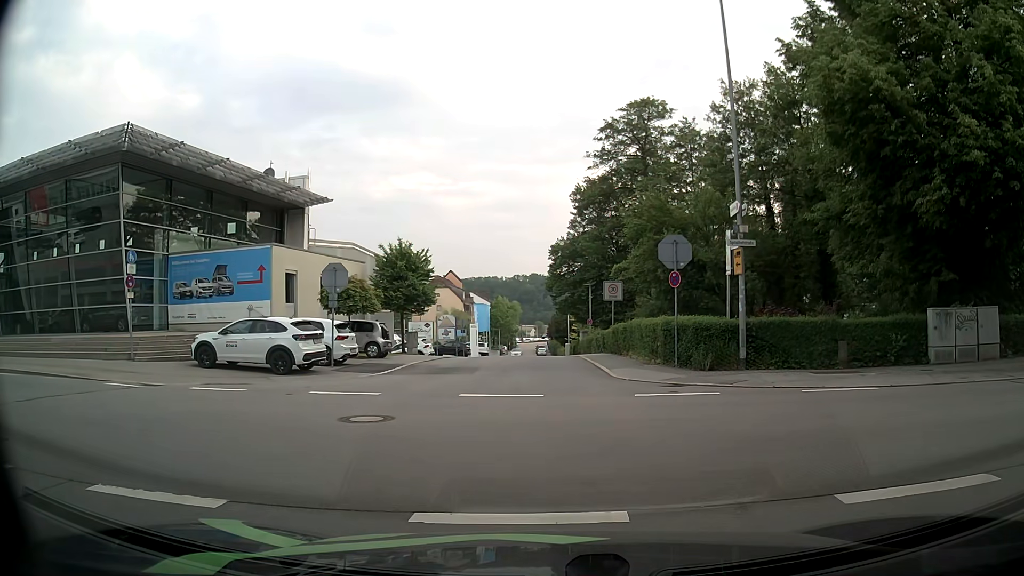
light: Day
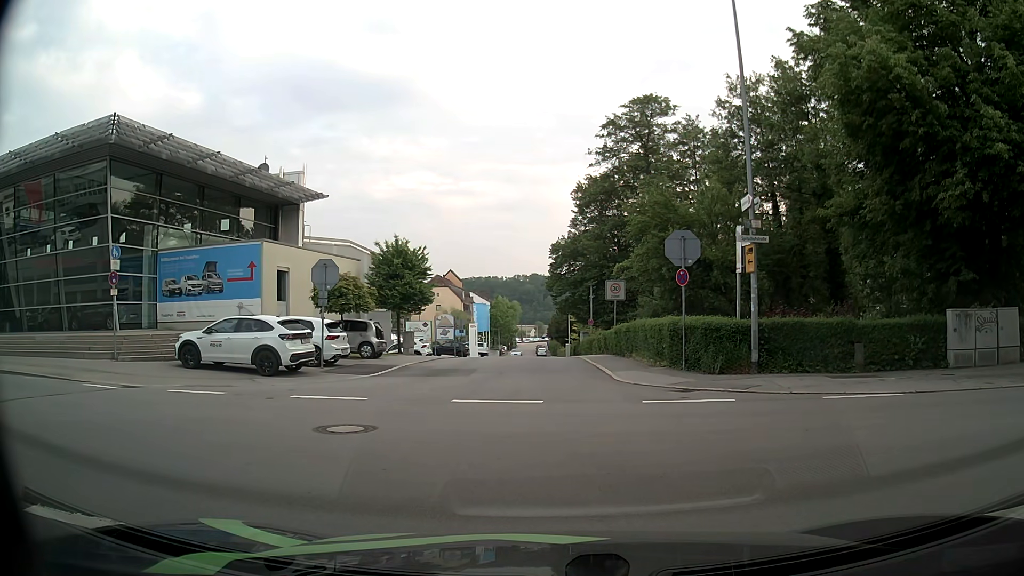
(0.0, +0.9) m; 0°
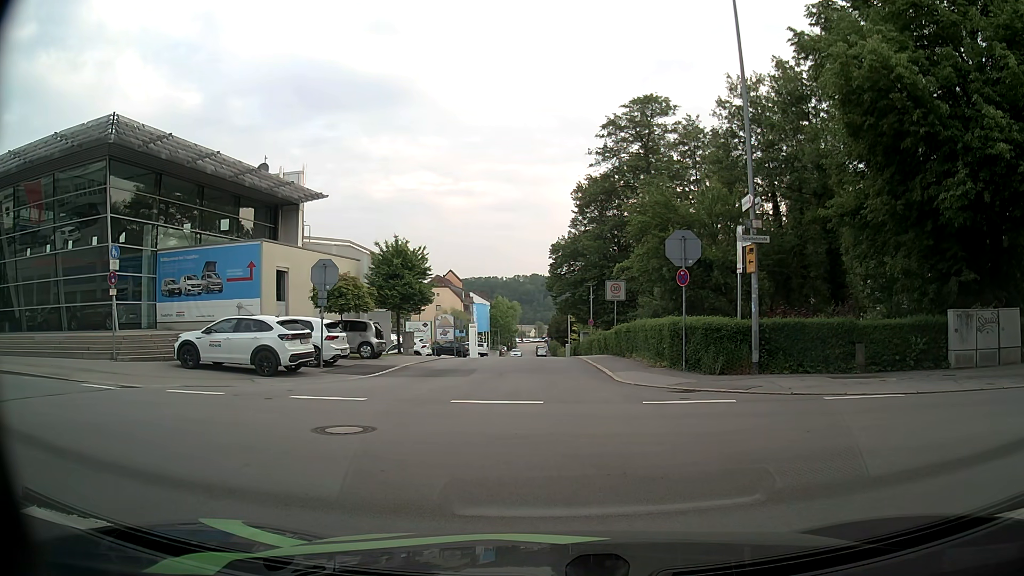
(0.0, +0.1) m; 0°
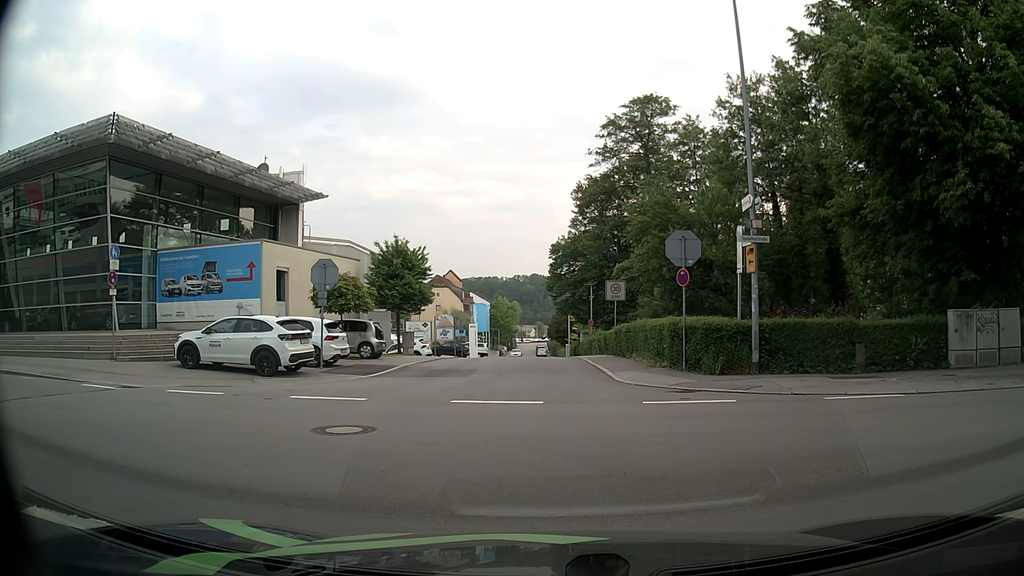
(0.0, 0.0) m; 0°
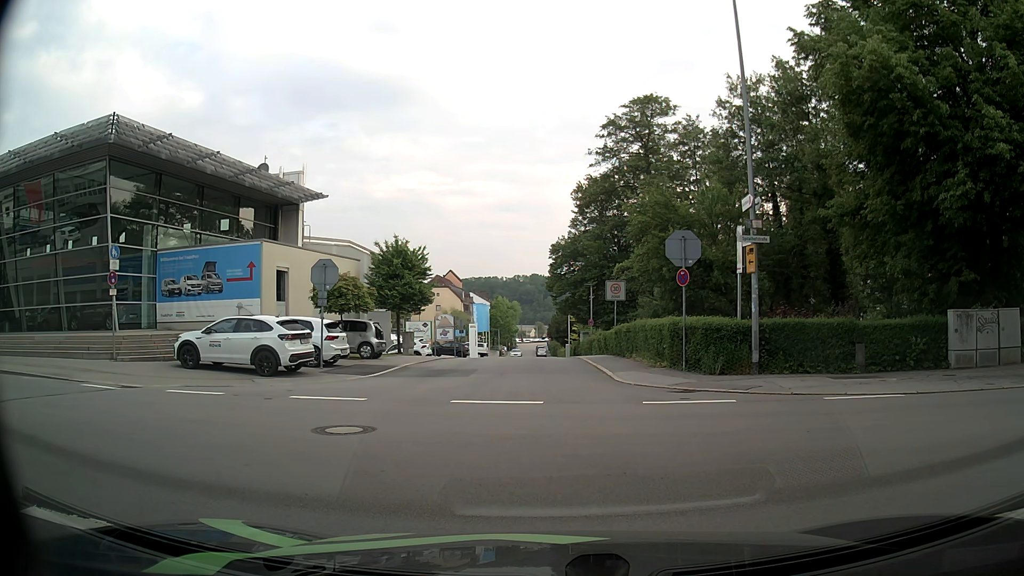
(0.0, 0.0) m; 0°
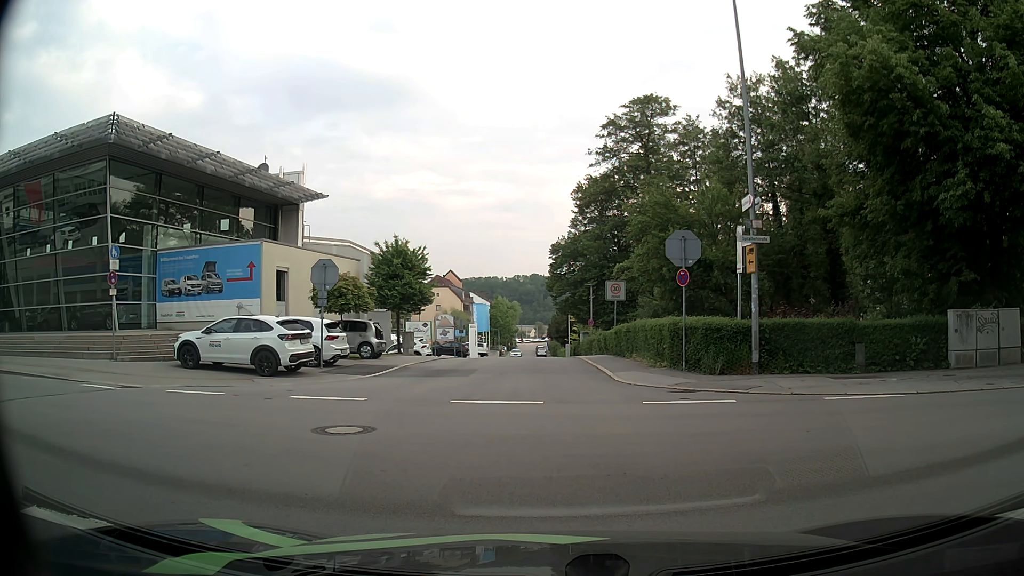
(0.0, 0.0) m; 0°
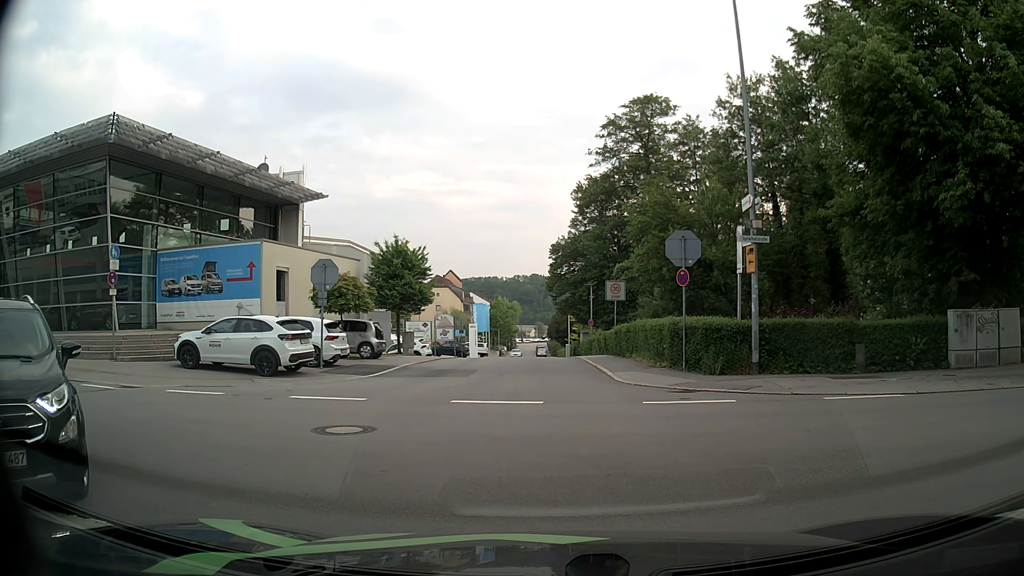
(0.0, 0.0) m; 0°
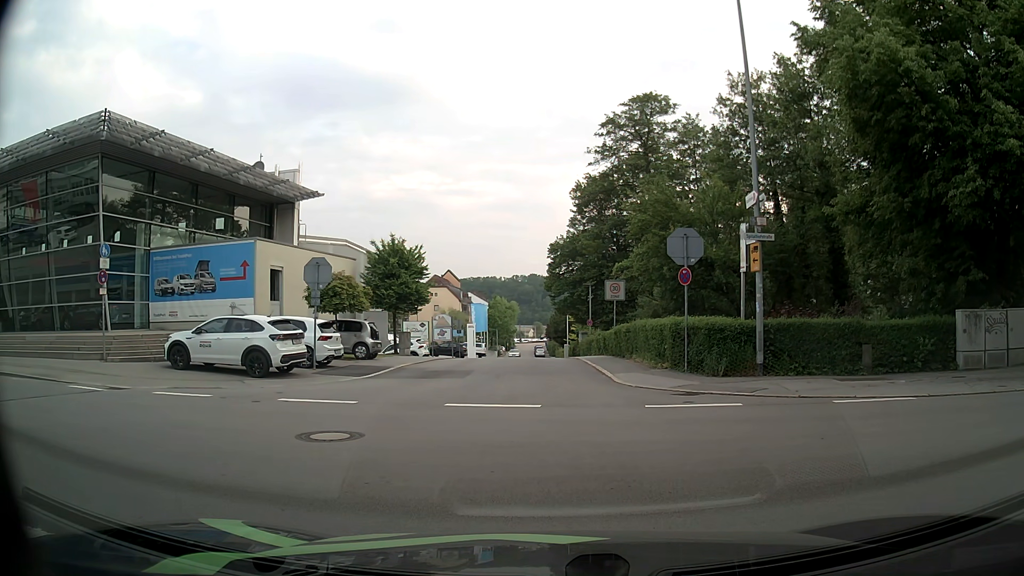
(0.0, +0.5) m; 0°
(-3, +9) (-13, +13) (-22, +15) (-32, +17) (-42, +18) (-52, +20) (-62, +21) (-72, +23) (-82, +25) (-91, +26) m
